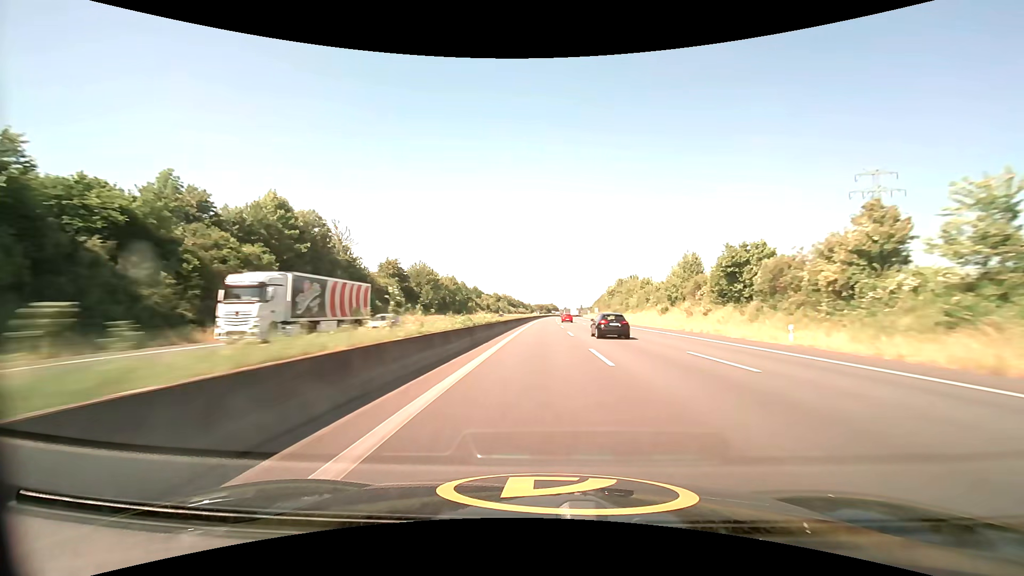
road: motorway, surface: asphalt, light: Day
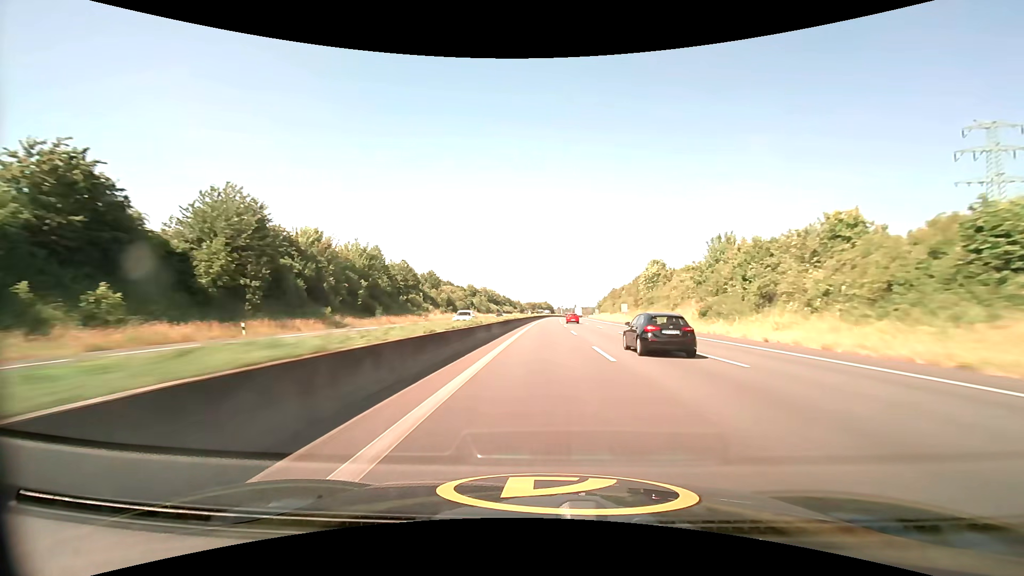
(+0.5, +70.5) m; +1°
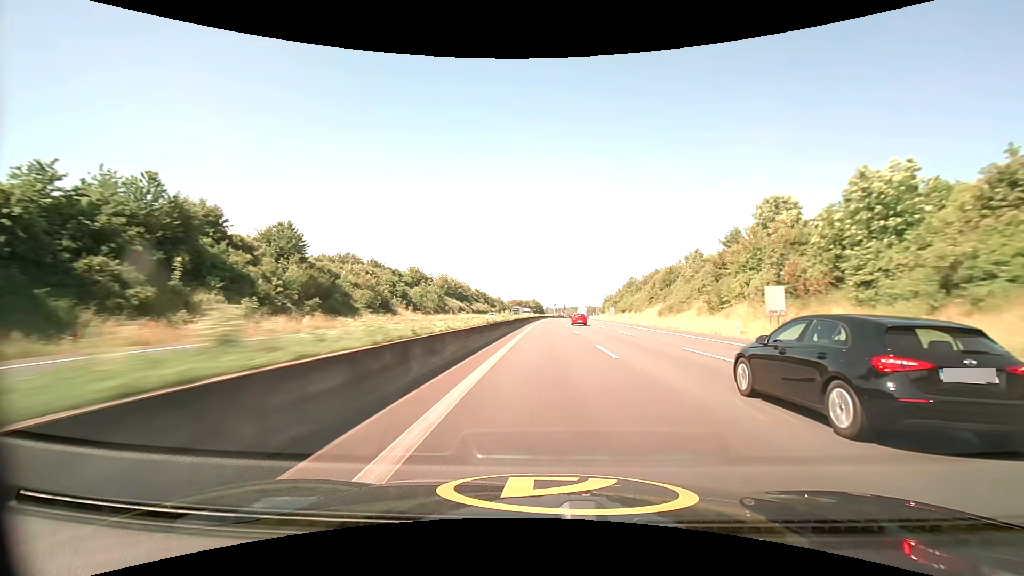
(+0.6, +70.5) m; +1°
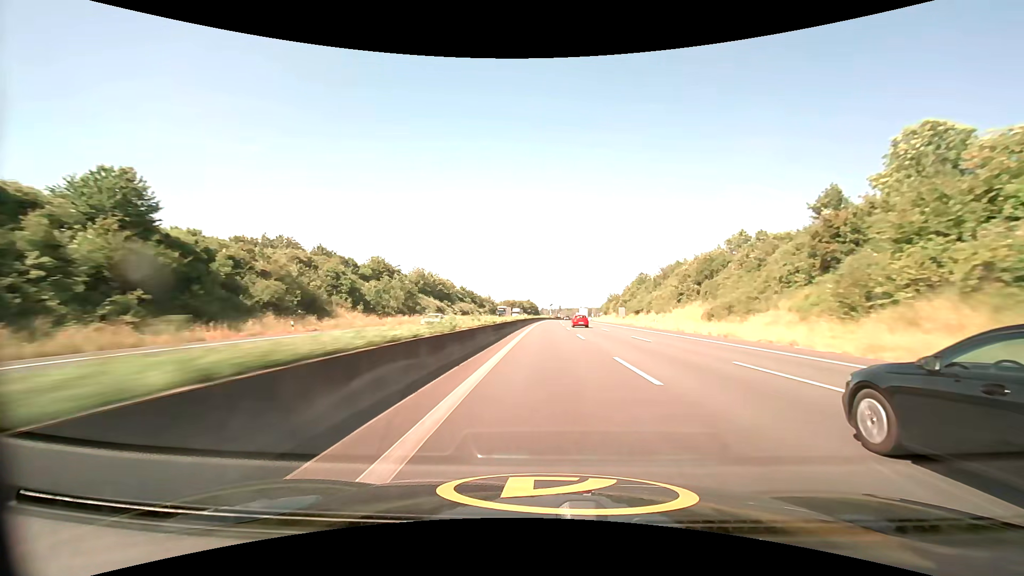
(+0.1, +23.5) m; +1°
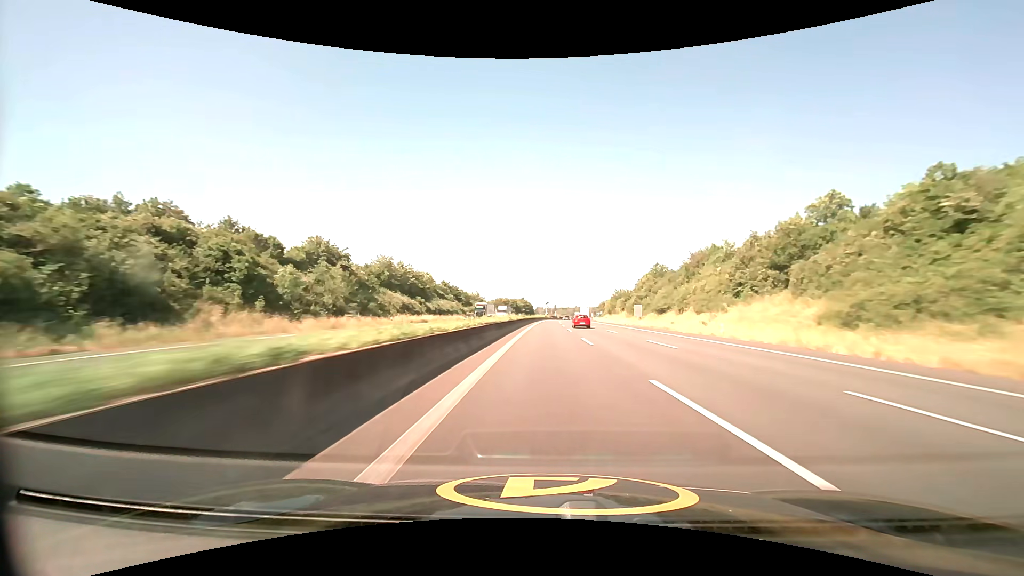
(+0.1, +23.5) m; +1°
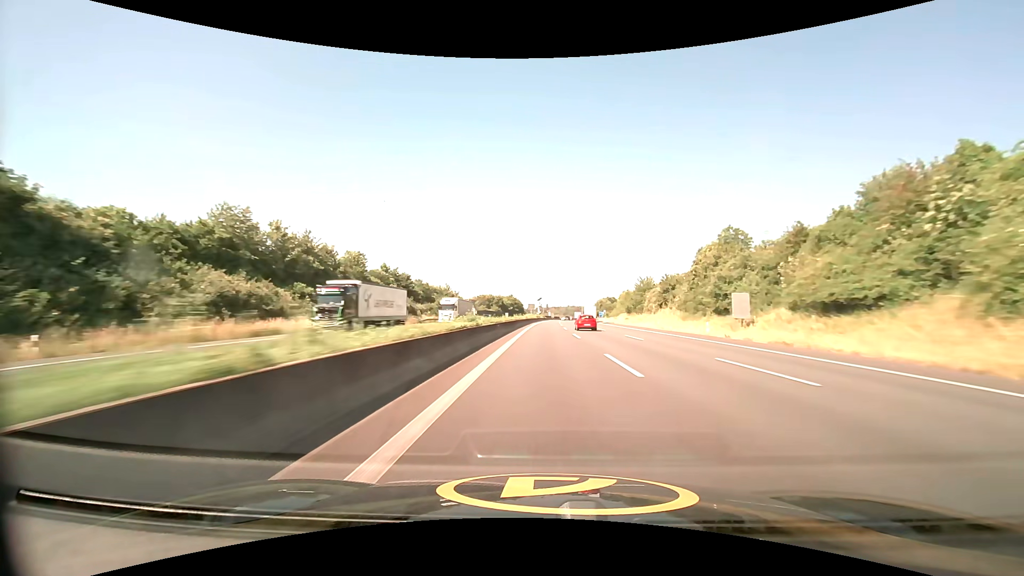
(+0.4, +47.1) m; +1°
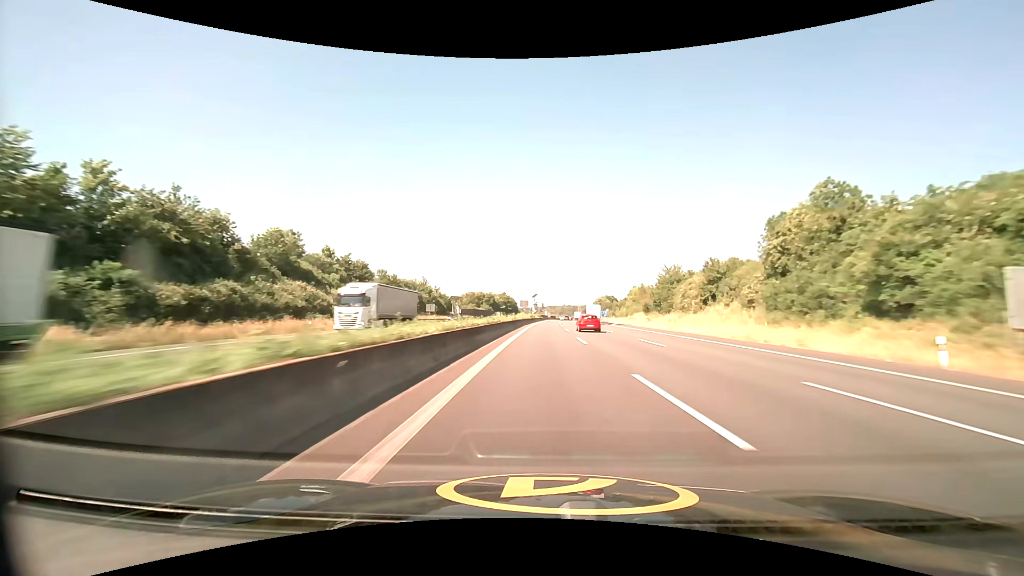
(+0.1, +23.6) m; 0°
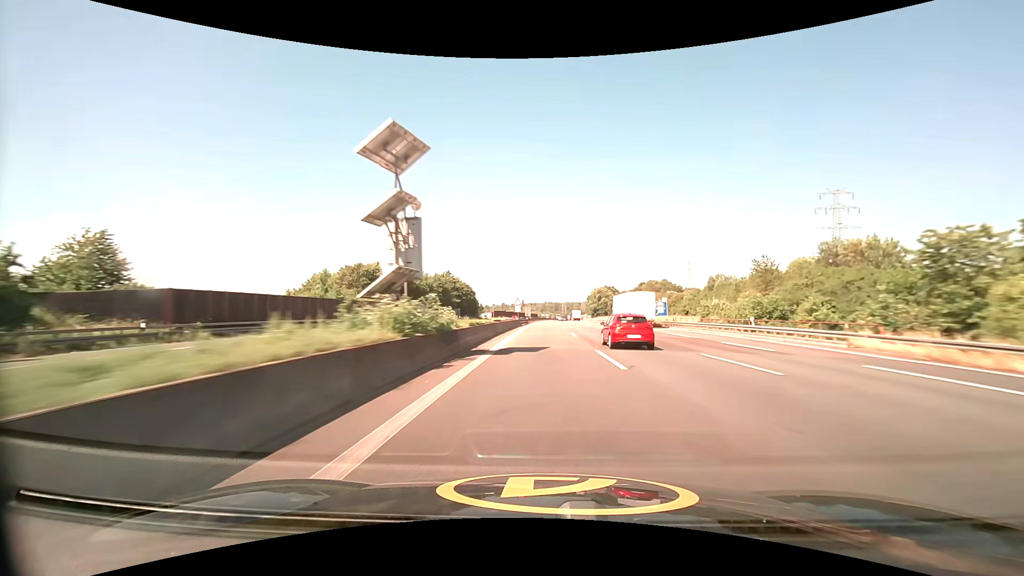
(+2.5, +118.2) m; +2°
(0, +10) (0, +20) (0, +30) (0, +40) (0, +50) (+1, +60) (+1, +70) (+1, +80) (+1, +90) (+2, +100) m
